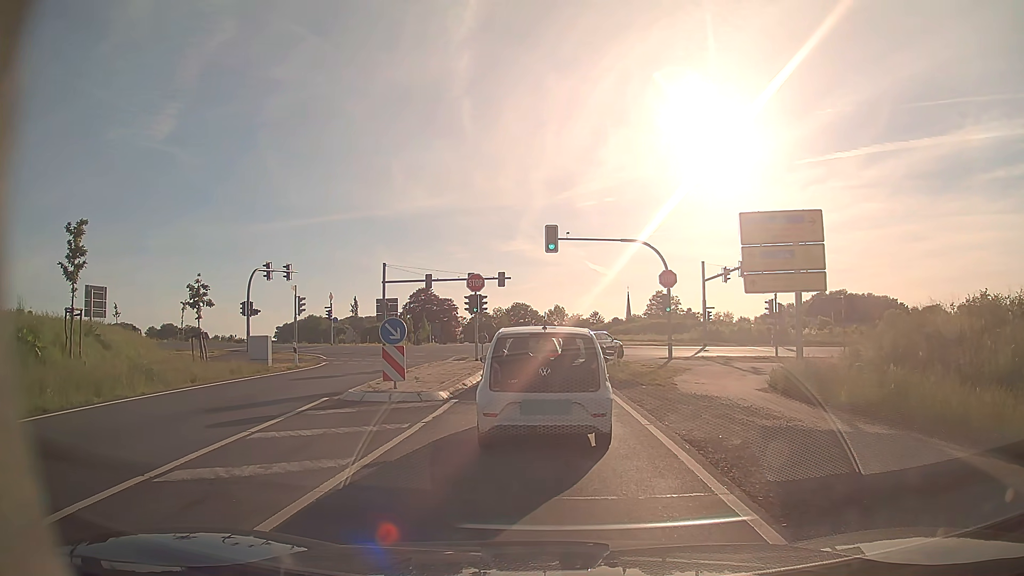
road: tertiary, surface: asphalt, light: Day
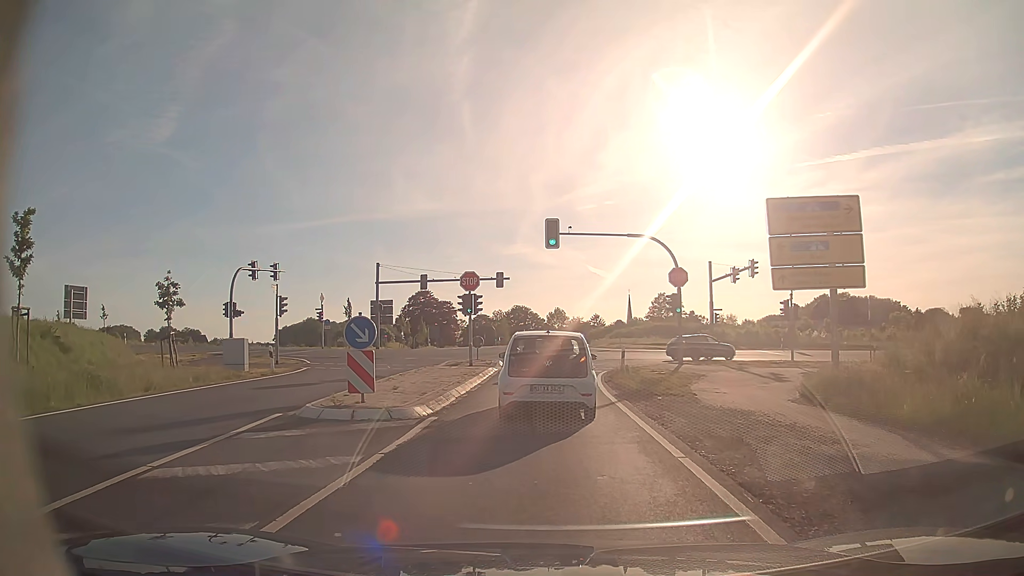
(0.0, +2.9) m; +1°
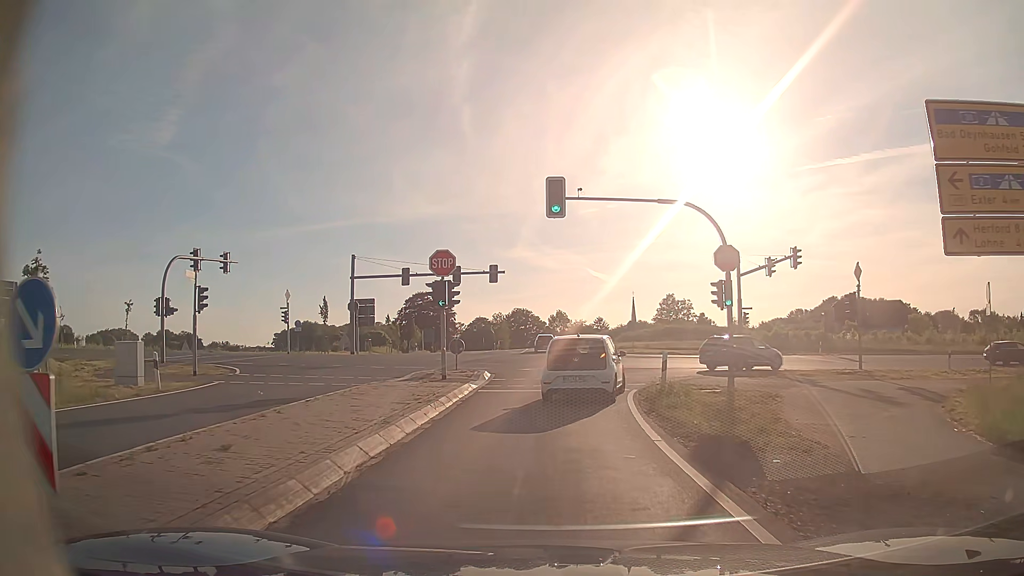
(0.0, +9.0) m; 0°
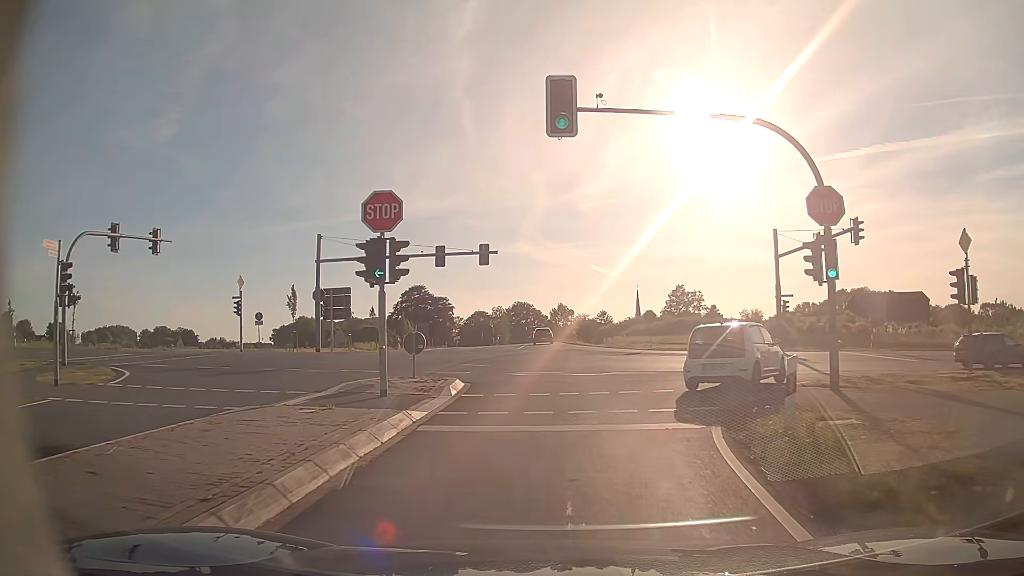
(-0.1, +8.8) m; -1°
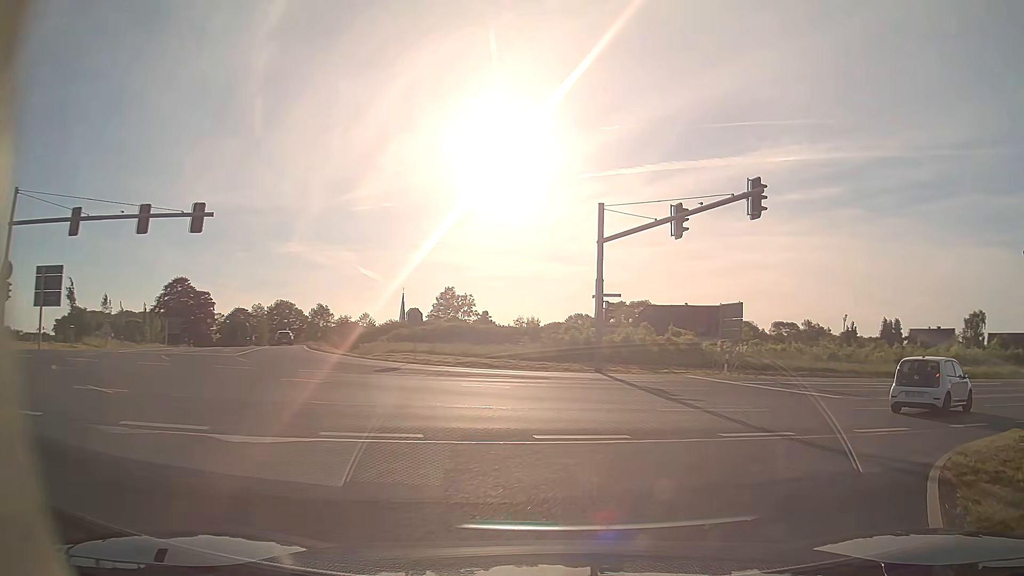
(+1.3, +12.7) m; +19°
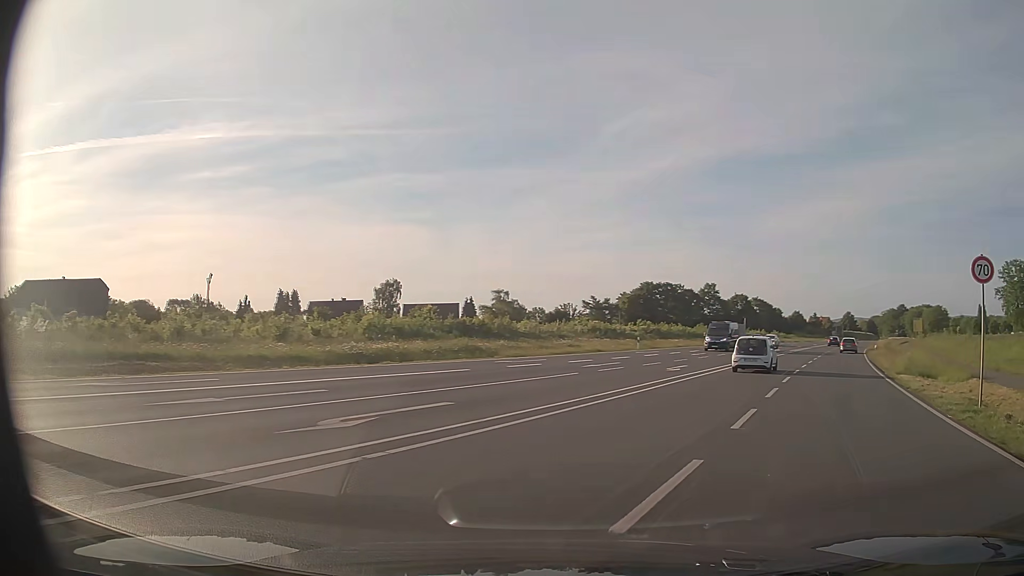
(+9.1, +16.4) m; +51°
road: primary
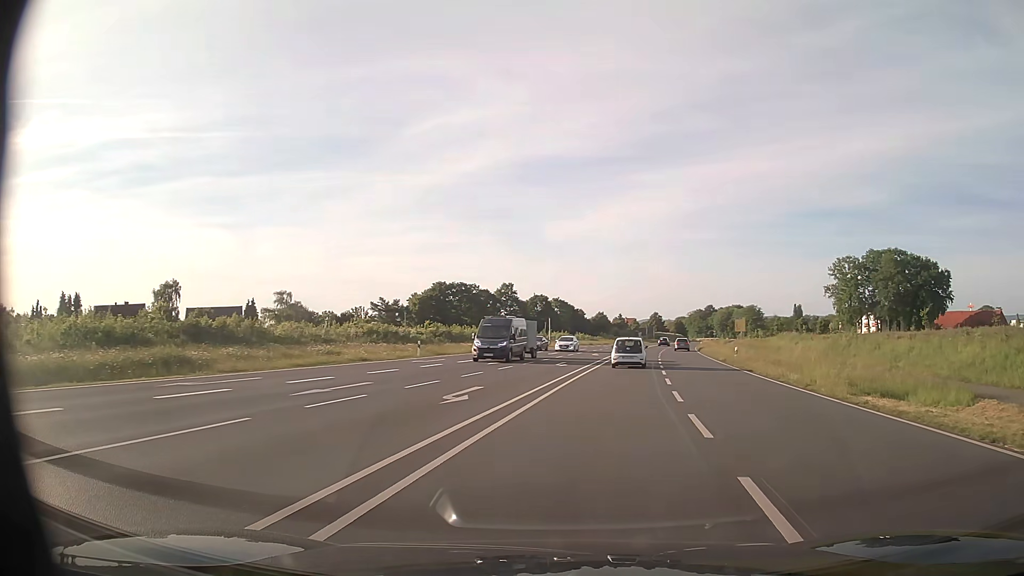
(+2.3, +13.1) m; +17°
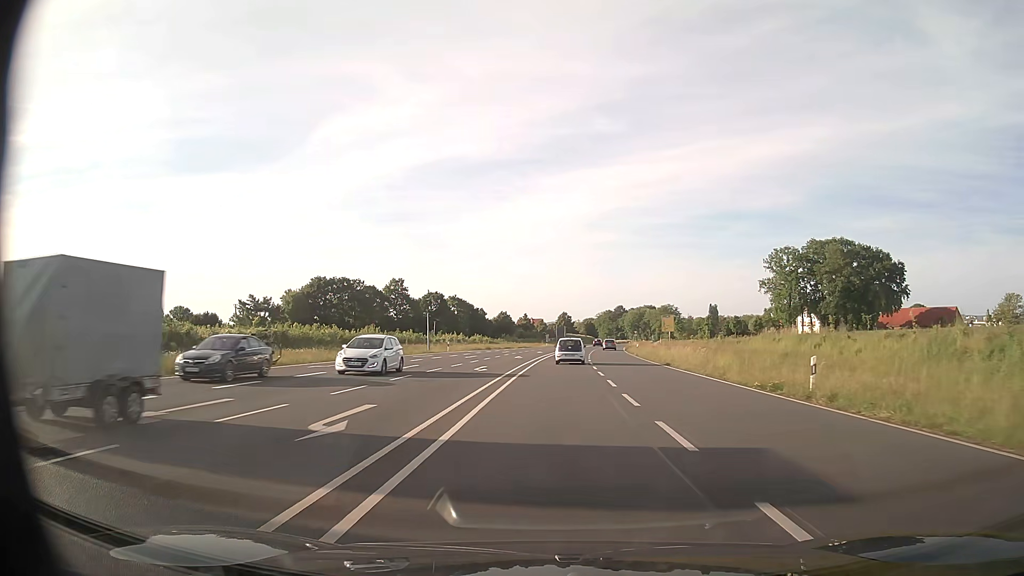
(+2.6, +25.5) m; +8°
(0, +10) (0, +20) (0, +30) (+1, +40) (+1, +50) (+2, +60) (+2, +70) (+3, +80) (+4, +90) (+5, +100) m
